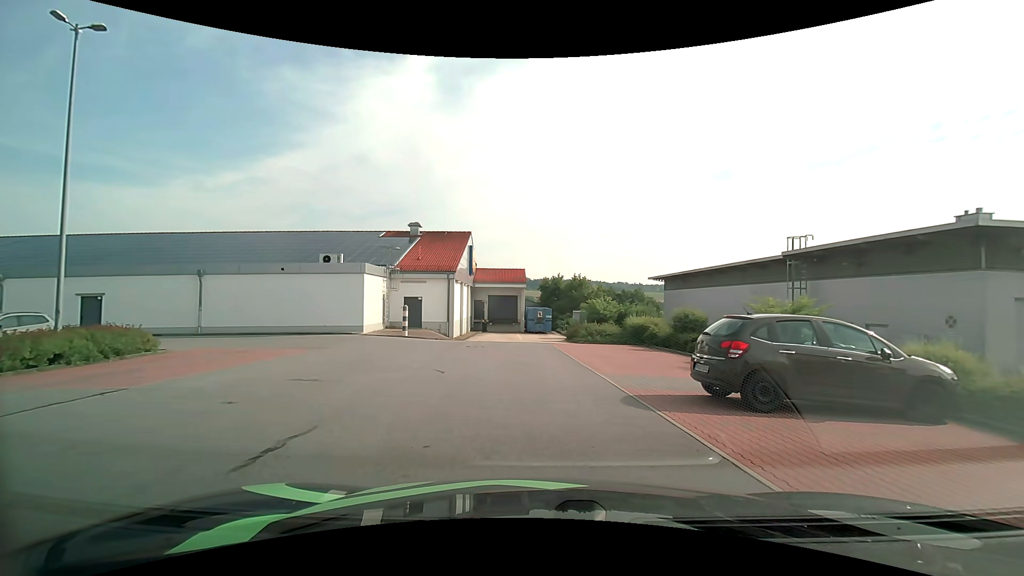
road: residential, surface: asphalt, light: Day
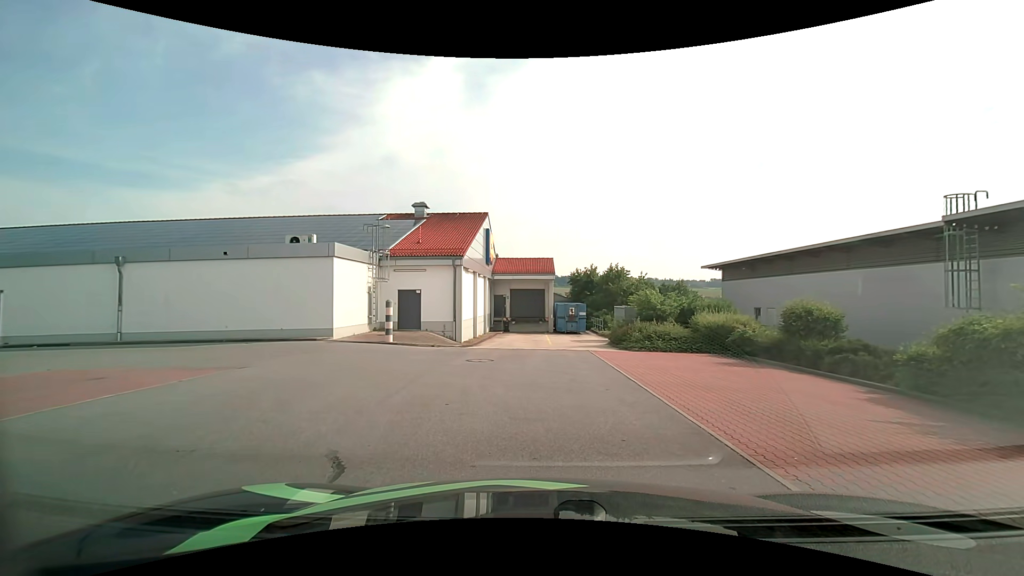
(-0.2, +7.5) m; -4°
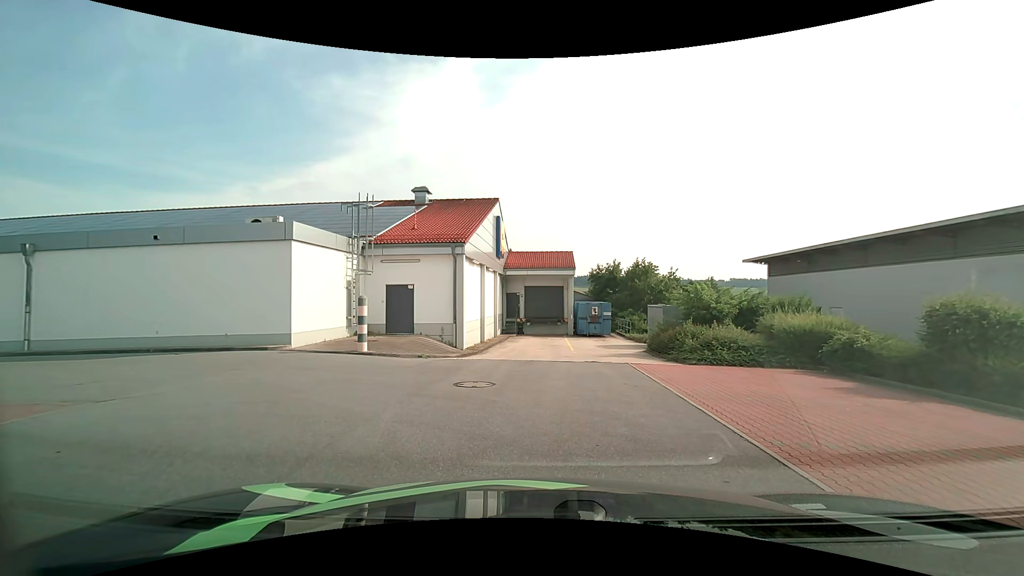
(-0.1, +4.7) m; -2°
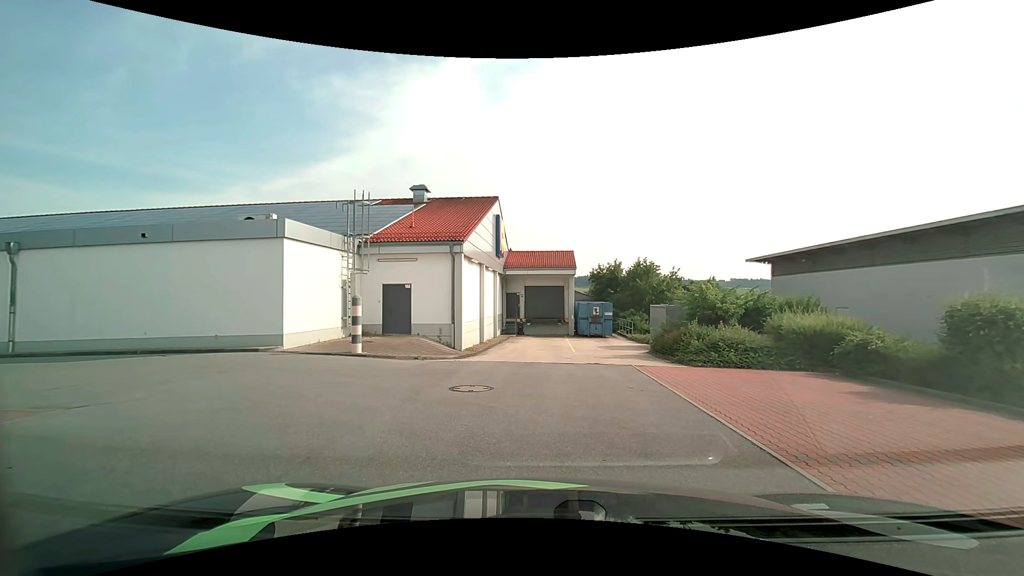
(0.0, +0.5) m; 0°
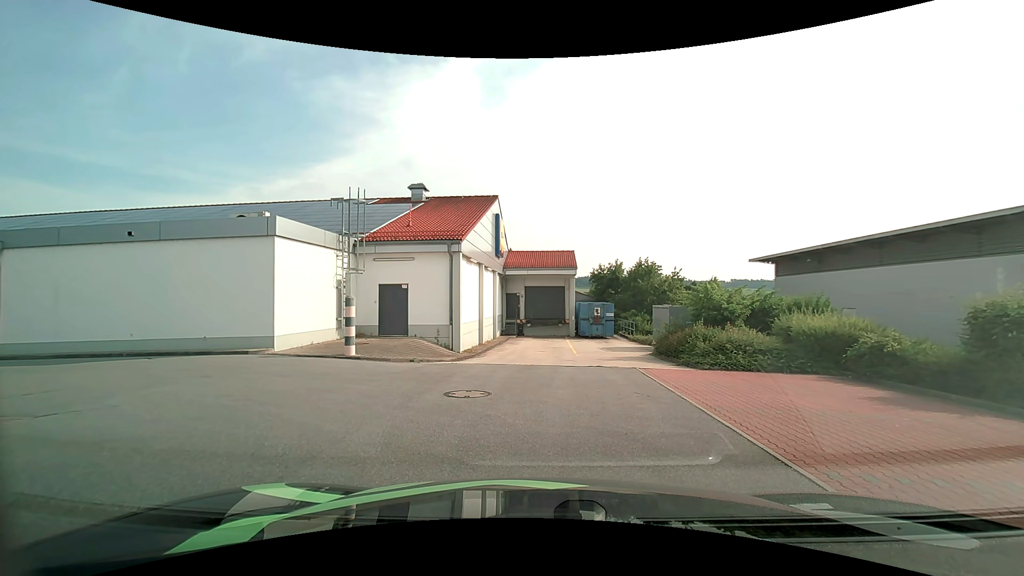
(0.0, +0.6) m; 0°
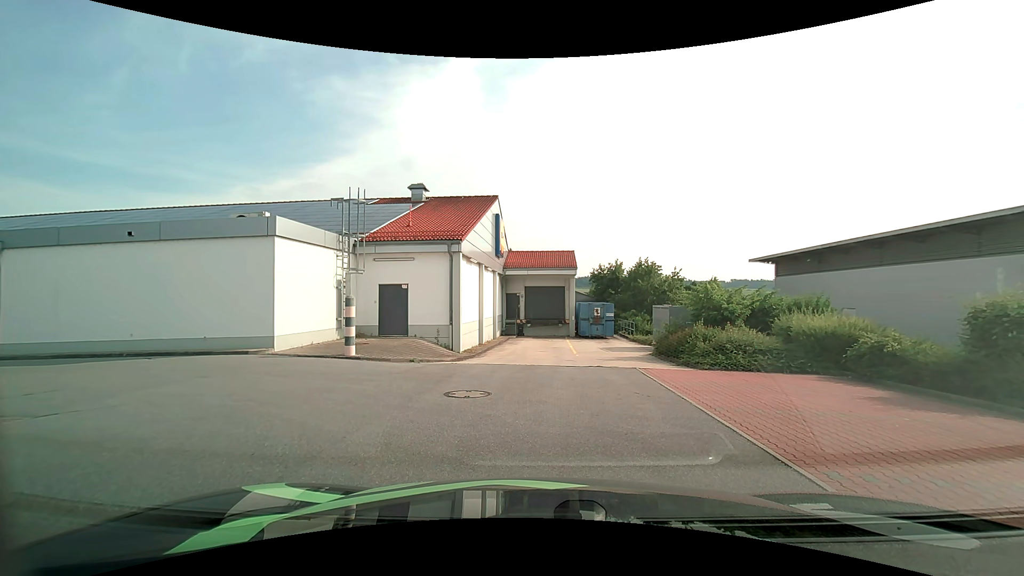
(0.0, 0.0) m; 0°
